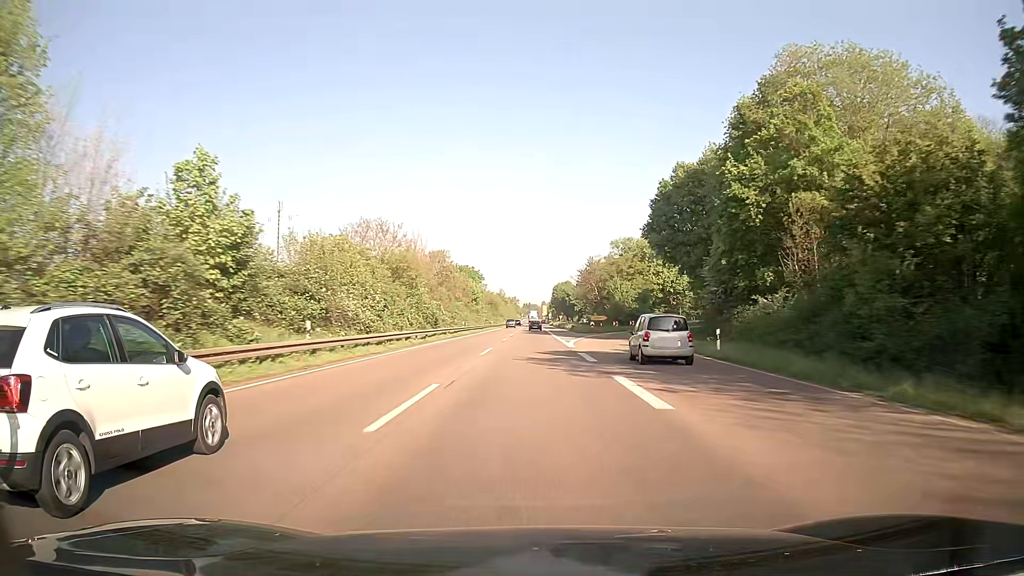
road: trunk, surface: asphalt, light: Day
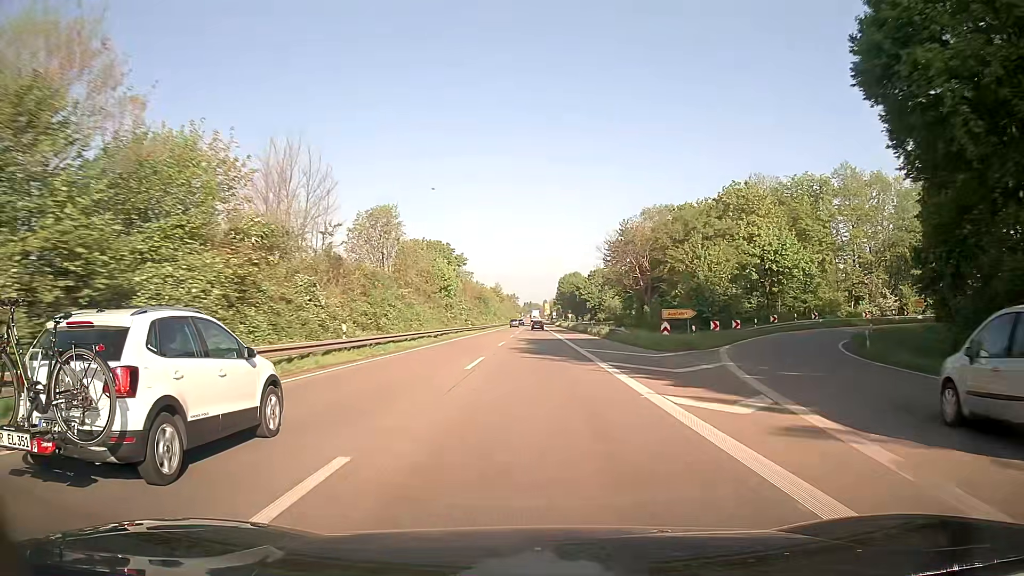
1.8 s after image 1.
(0.0, +44.2) m; 0°
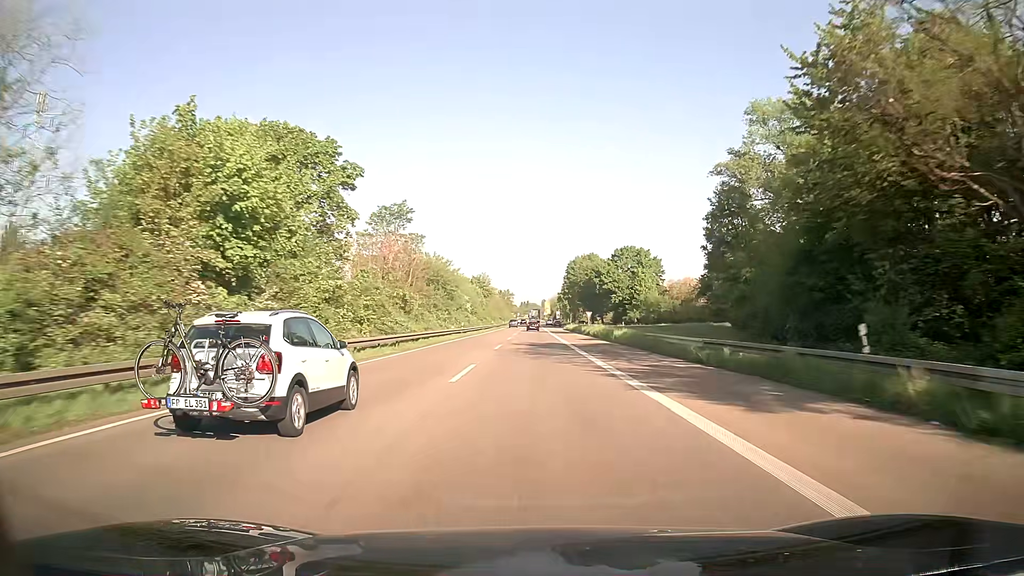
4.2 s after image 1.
(+0.3, +59.1) m; 0°
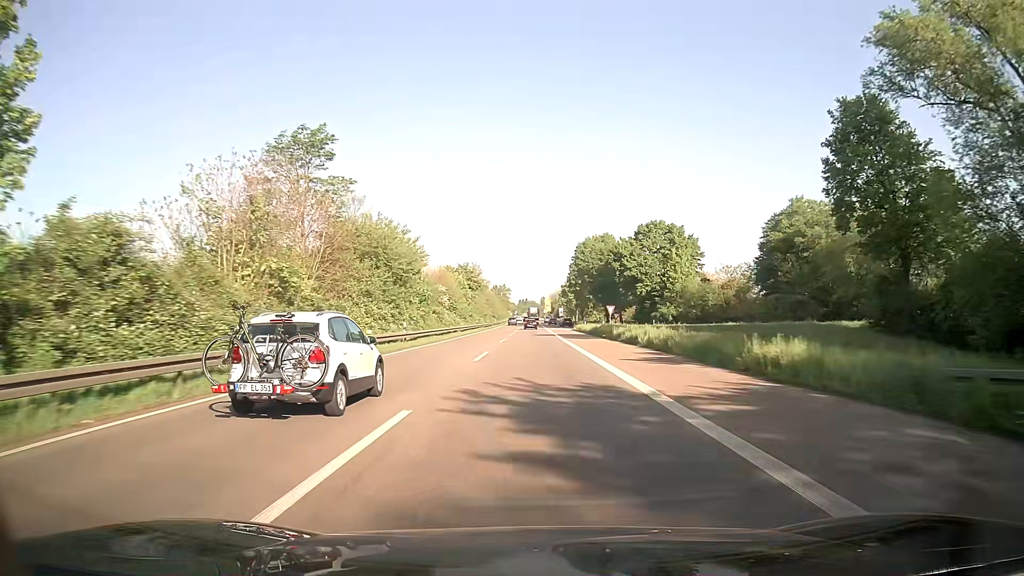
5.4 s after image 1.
(+0.1, +29.6) m; 0°
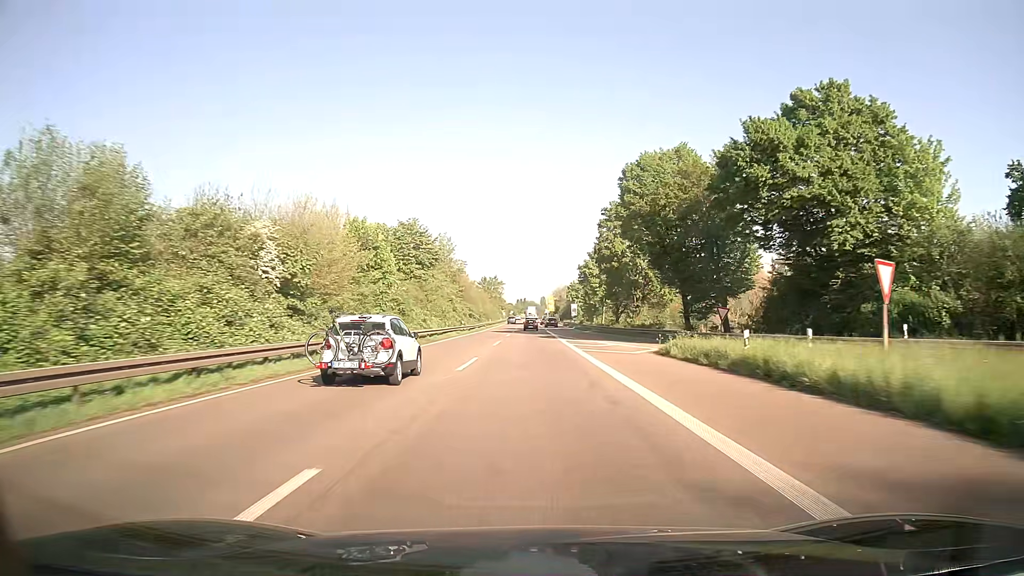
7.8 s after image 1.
(+0.2, +59.2) m; 0°
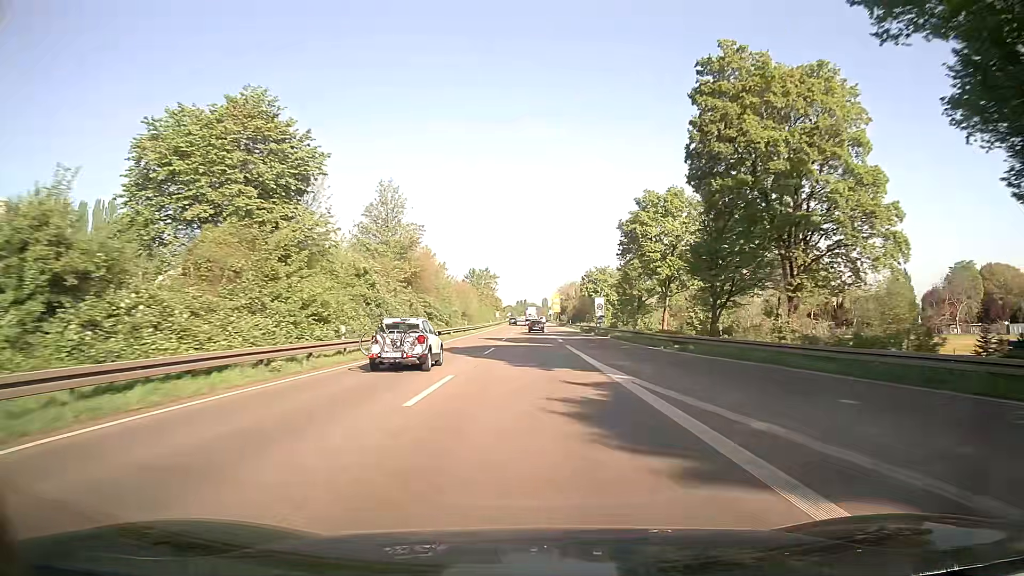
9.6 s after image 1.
(-0.1, +44.4) m; 0°
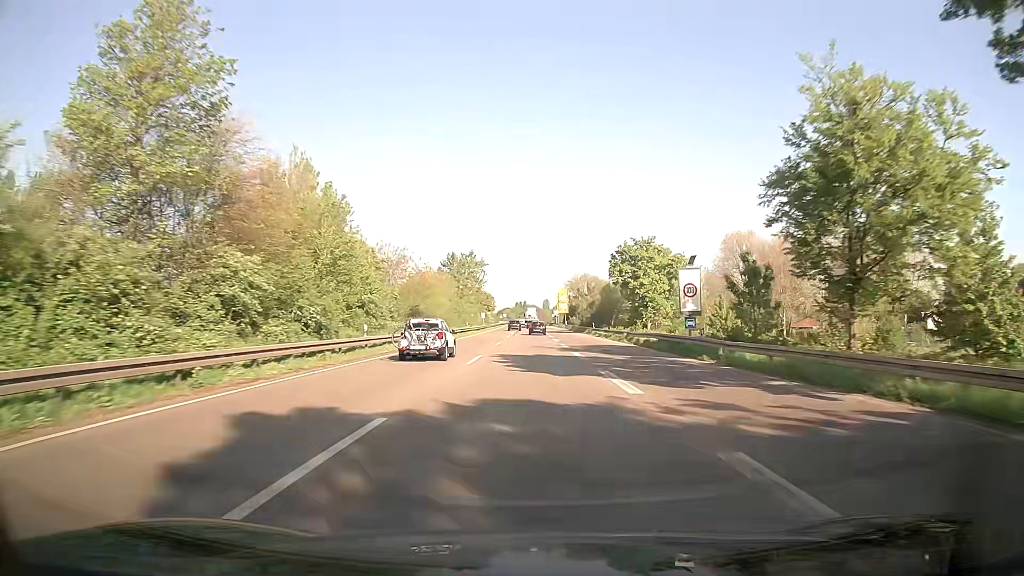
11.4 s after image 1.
(-0.1, +44.5) m; 0°
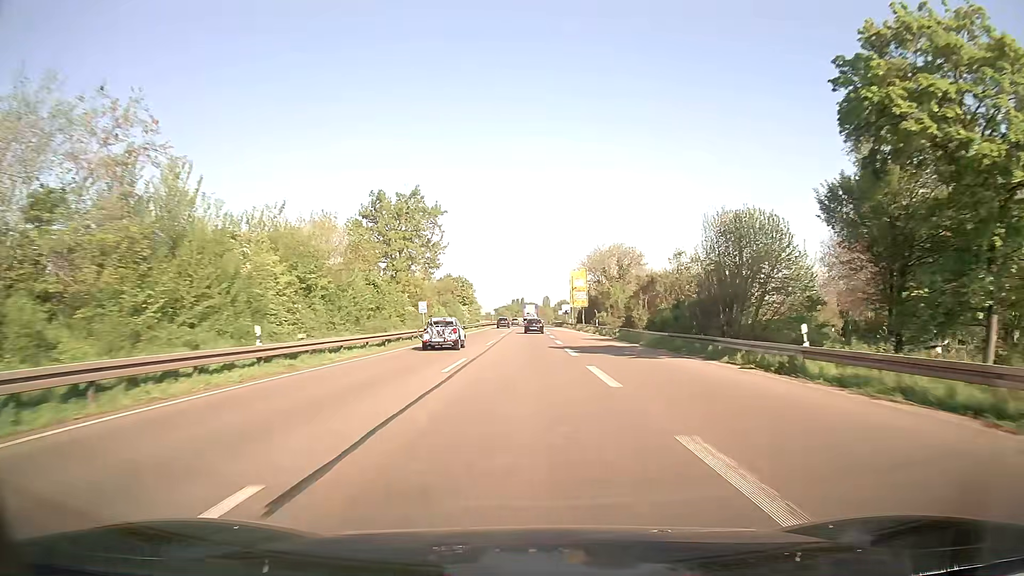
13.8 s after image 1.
(-0.2, +59.1) m; 0°
(0, +10) (0, +20) (0, +30) (0, +40) (0, +50) (0, +60) (0, +70) (0, +80) (0, +90) (0, +100) m
